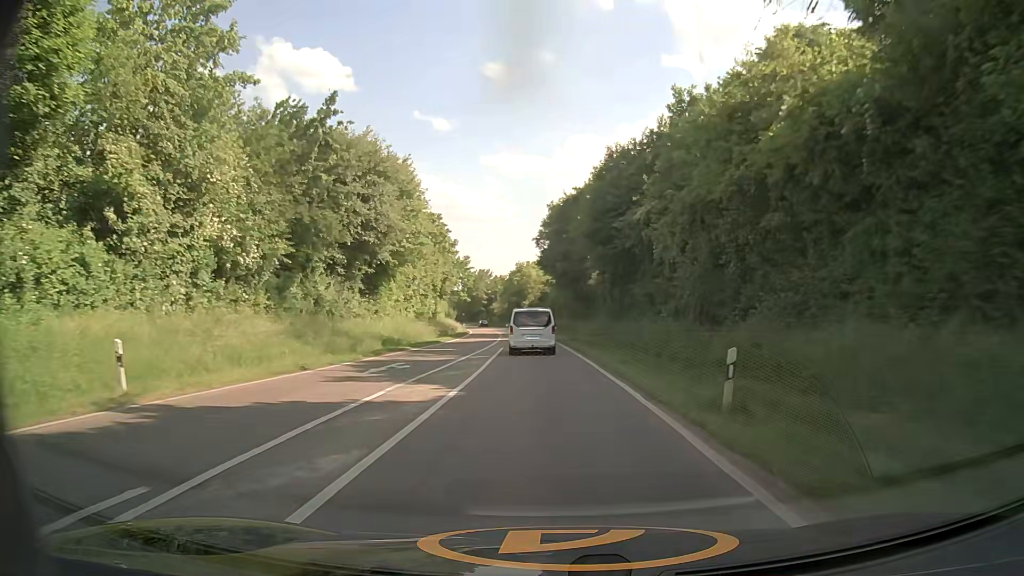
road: secondary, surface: asphalt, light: Day
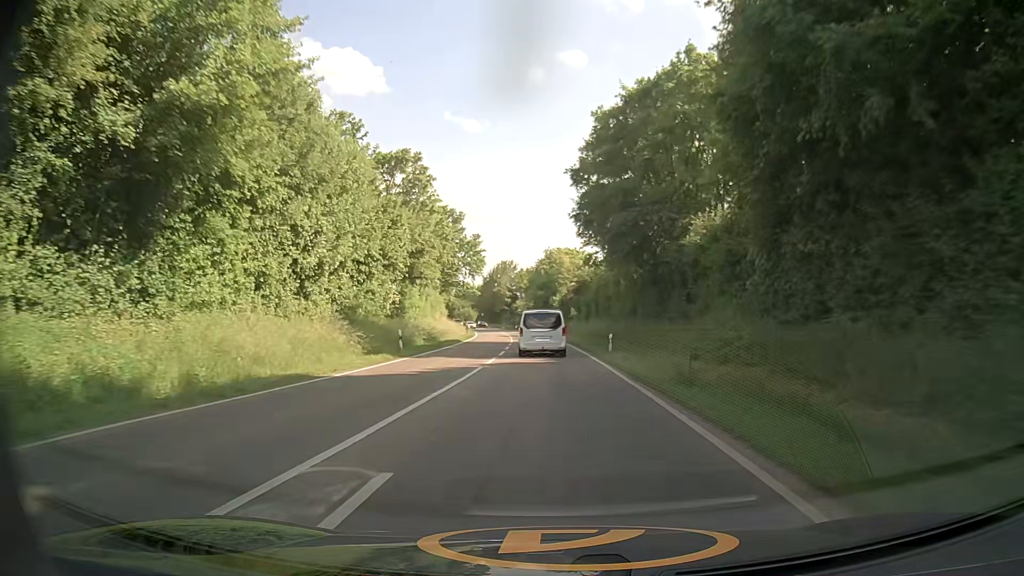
(-0.7, +30.2) m; -3°
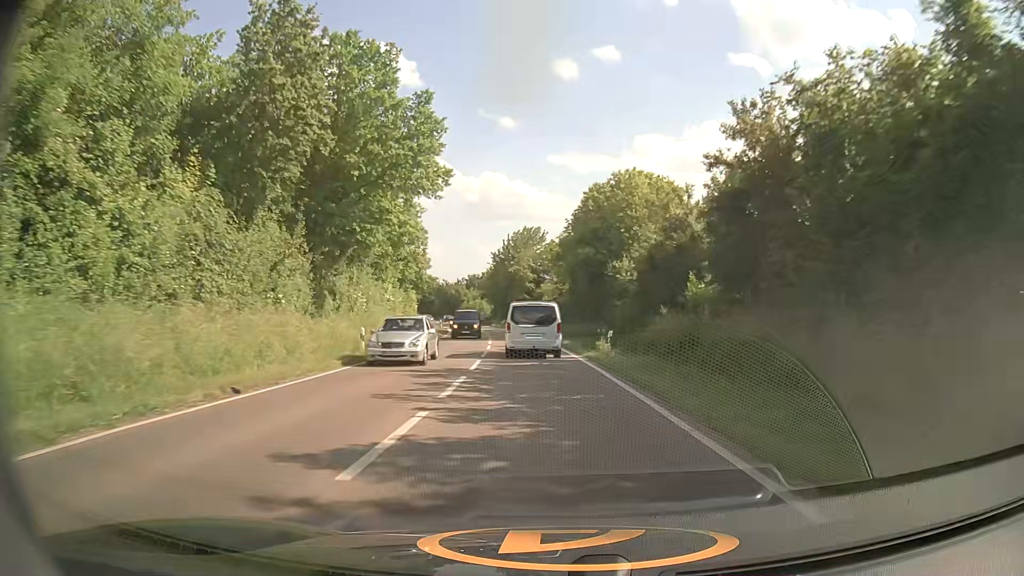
(-1.5, +53.3) m; -3°
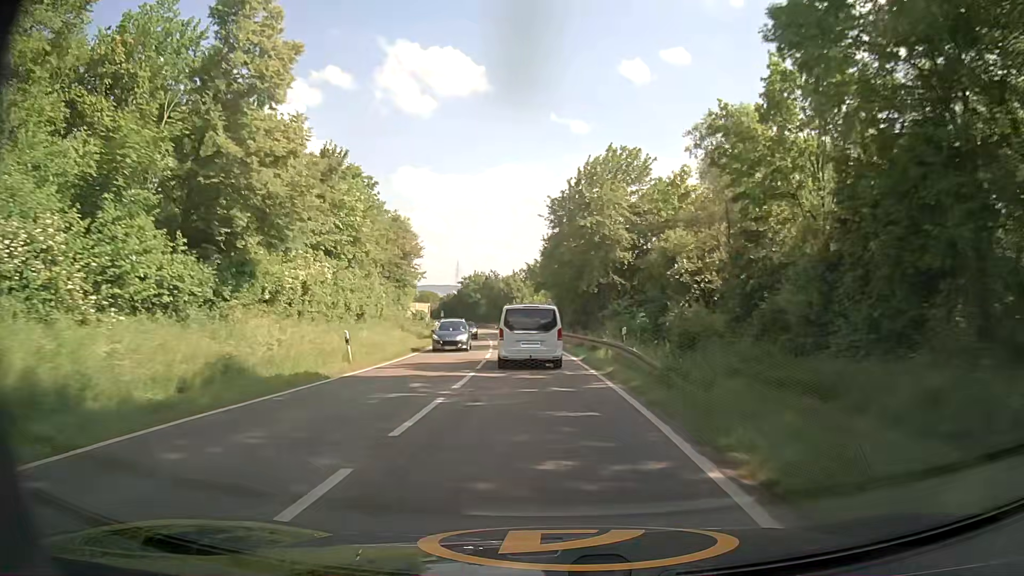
(-3.0, +51.4) m; -7°
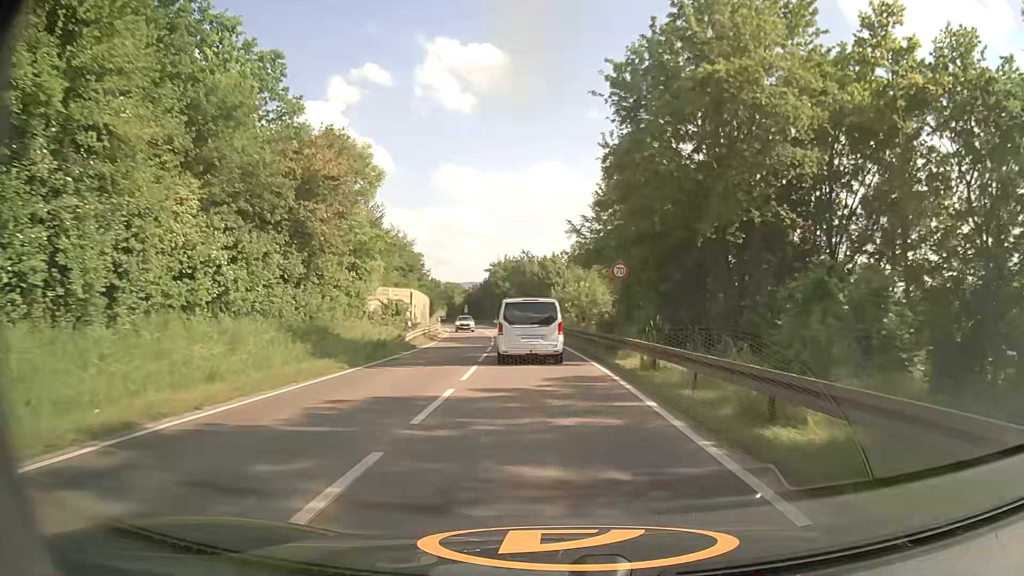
(-0.6, +29.3) m; -3°
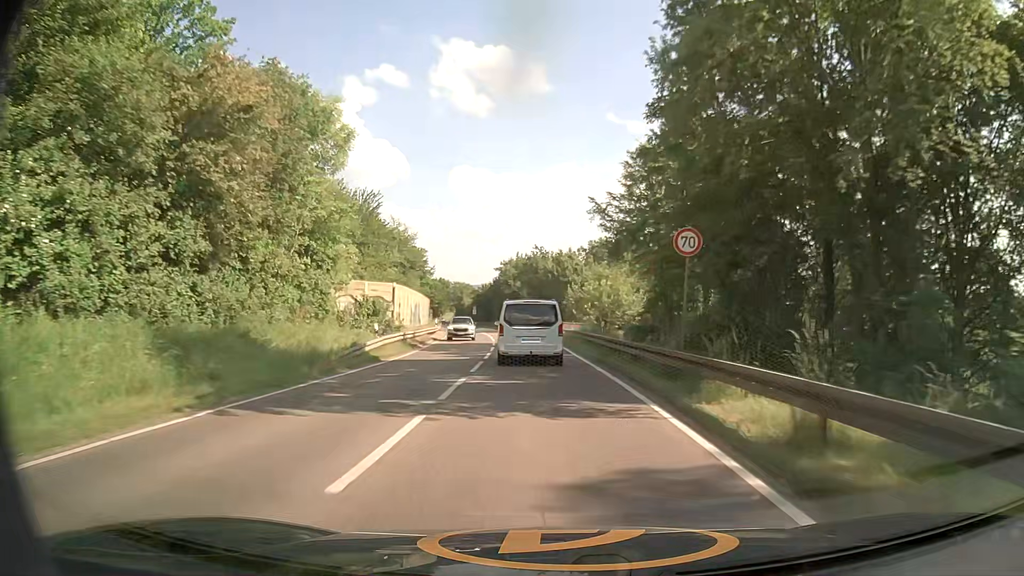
(-0.1, +9.6) m; -1°
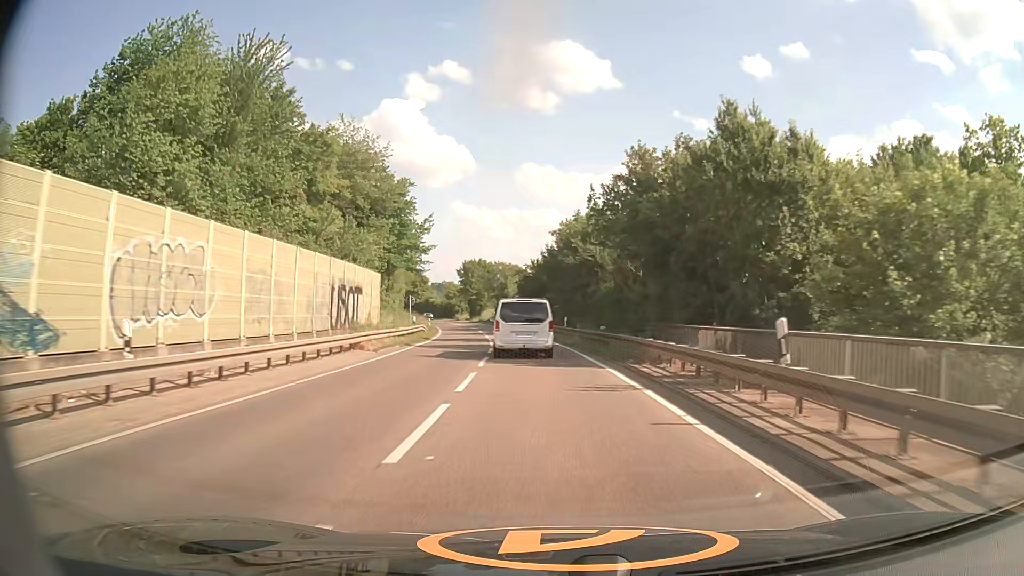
(-2.7, +47.1) m; -6°
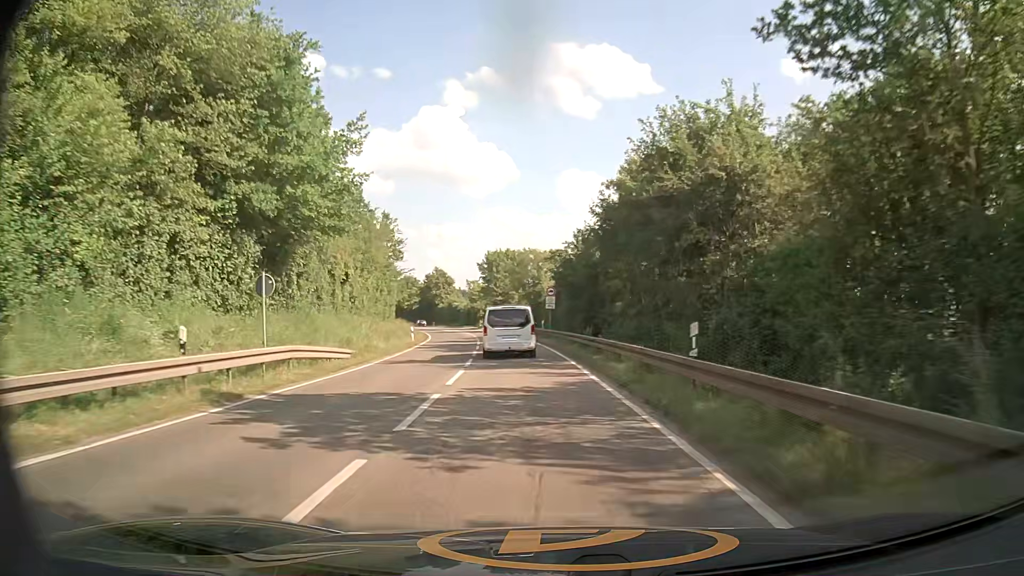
(-0.7, +27.7) m; -4°
(0, +10) (-1, +20) (-2, +30) (-3, +40) (-4, +50) (-5, +60) (-7, +70) (-9, +79) (-11, +89) (-13, +99) m
